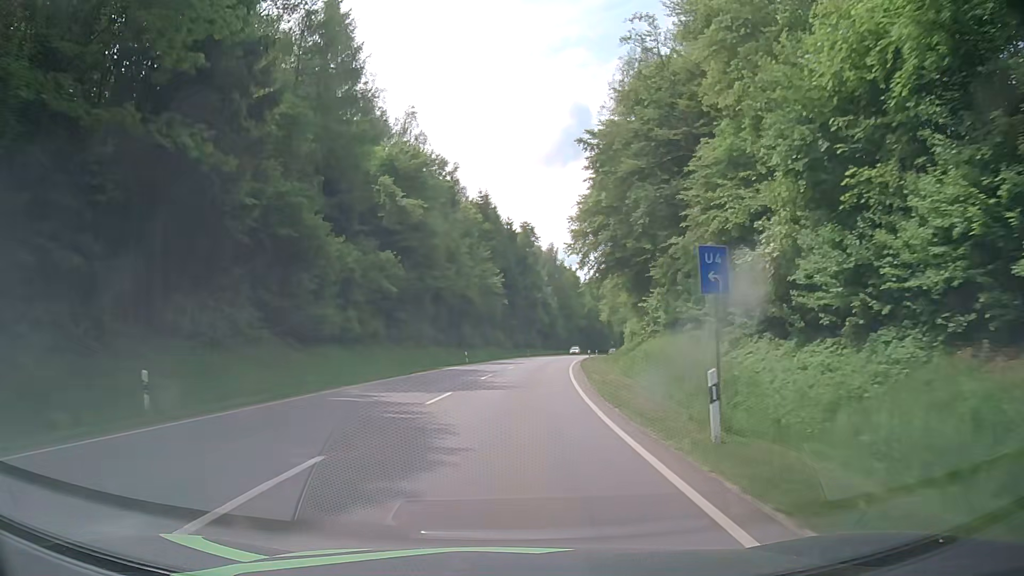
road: secondary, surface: asphalt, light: Day
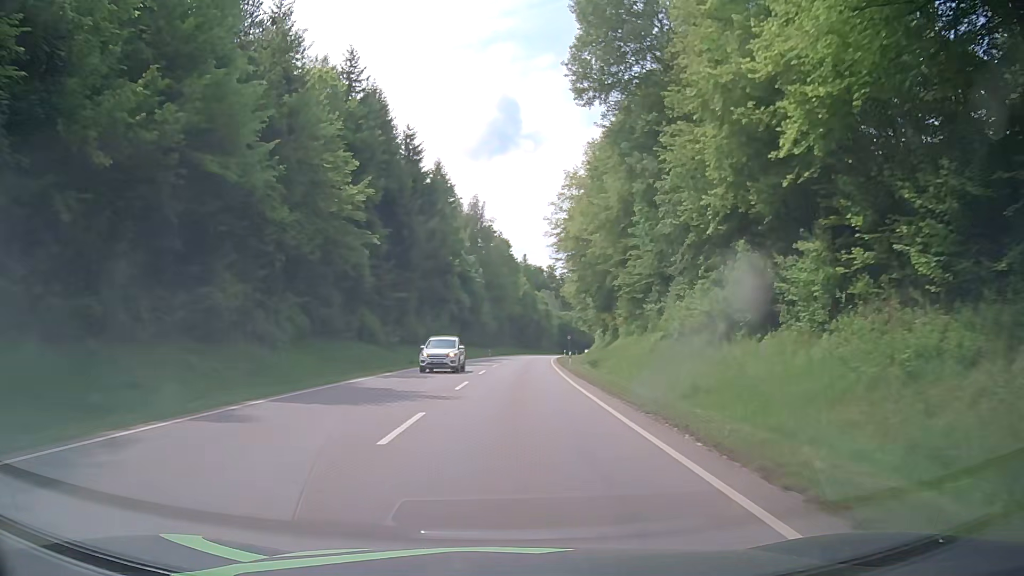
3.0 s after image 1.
(+3.3, +53.9) m; +7°
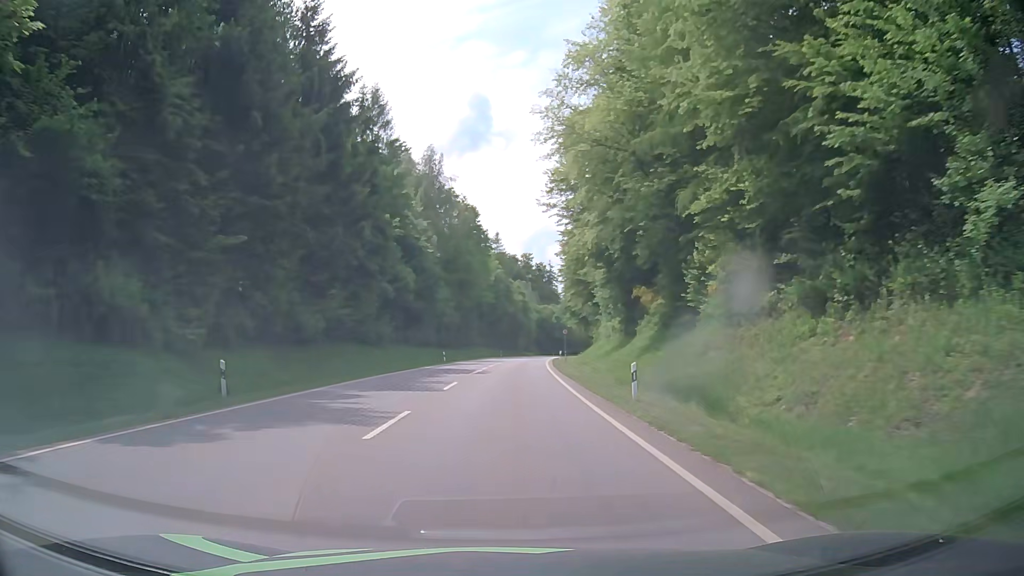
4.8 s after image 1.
(+0.6, +32.5) m; +2°
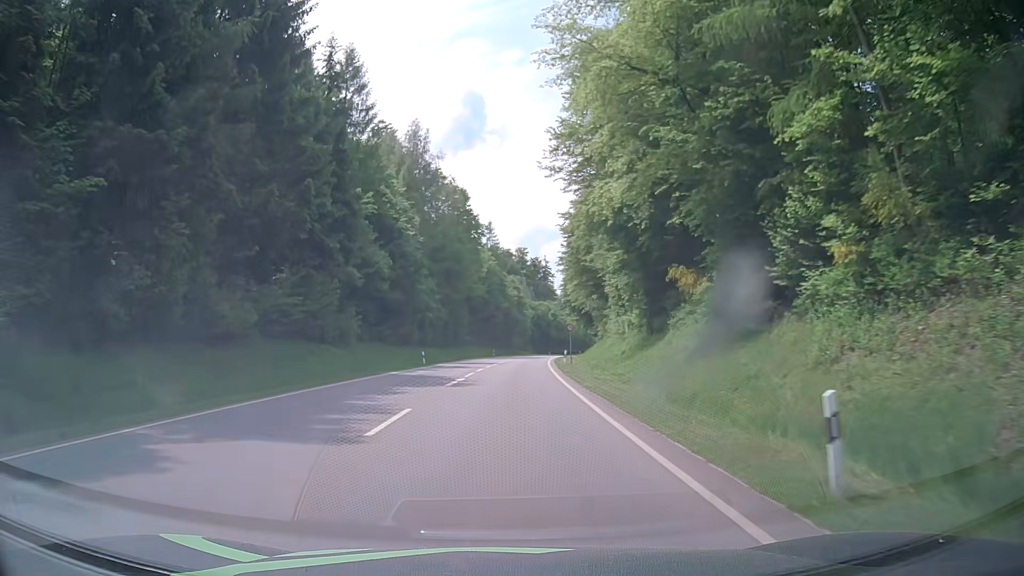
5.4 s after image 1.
(+0.1, +10.8) m; +1°
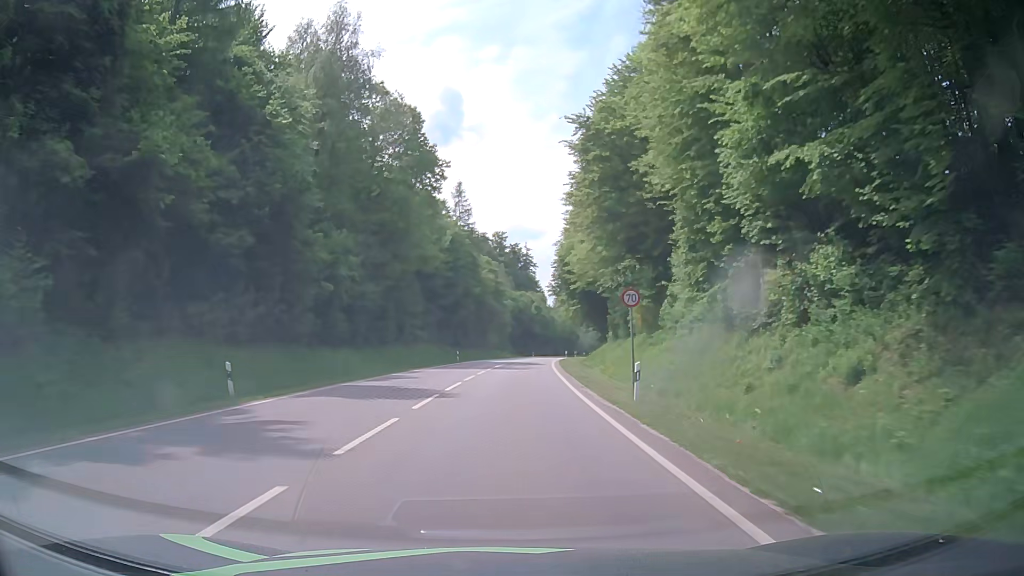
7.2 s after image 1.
(+0.4, +32.4) m; +2°
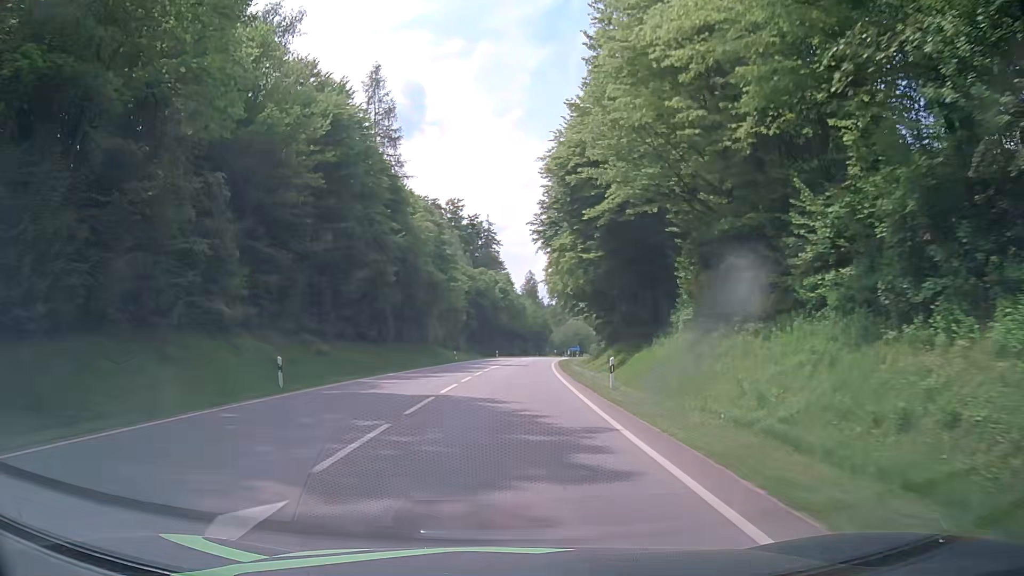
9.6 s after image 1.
(+1.3, +43.2) m; +5°
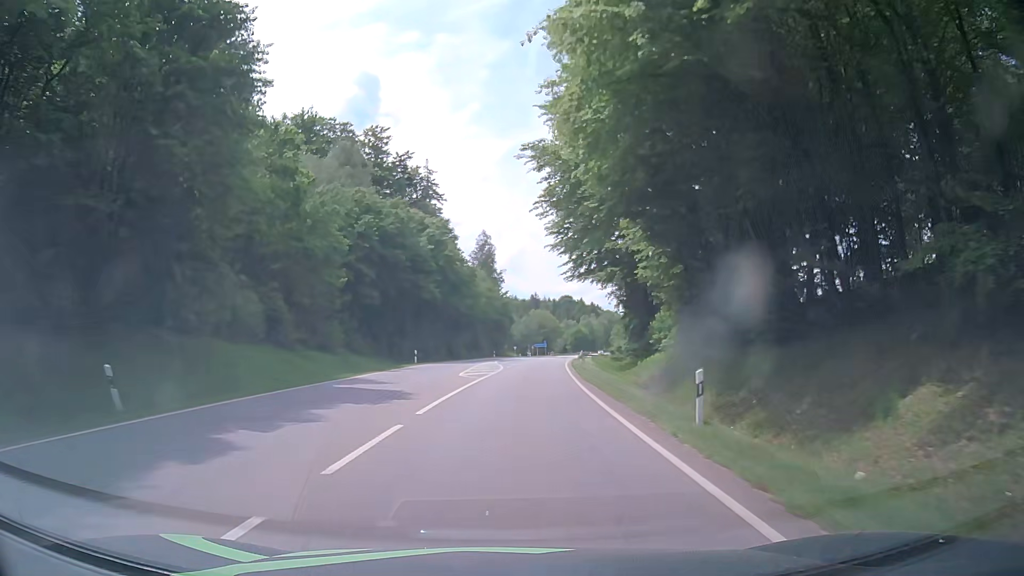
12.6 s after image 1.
(+0.8, +54.0) m; +3°
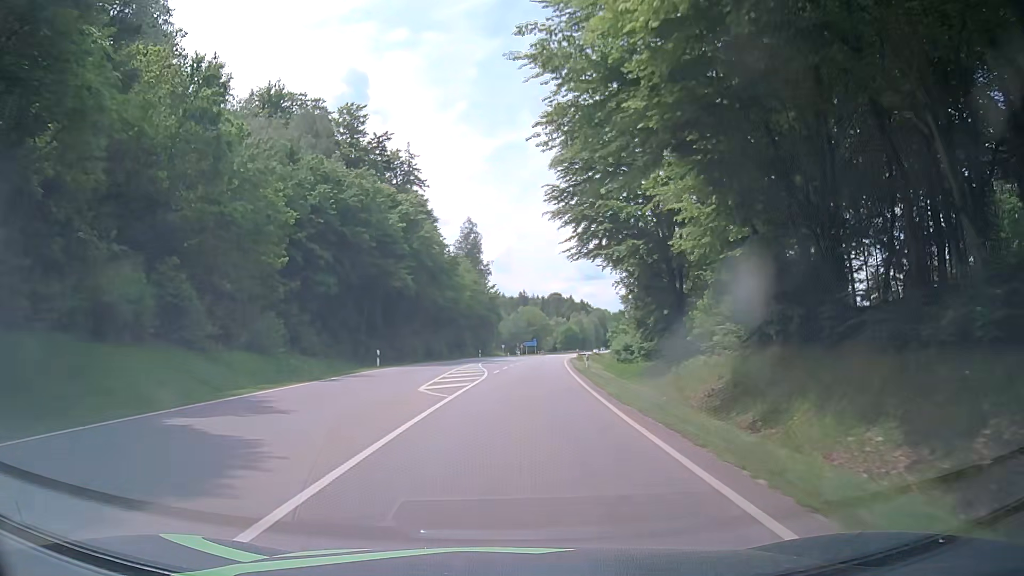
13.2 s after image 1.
(+0.1, +10.8) m; +1°
(0, +10) (0, +20) (+1, +30) (+1, +40) (+2, +50) (+3, +60) (+4, +70) (+5, +80) (+6, +90) (+7, +100) m
